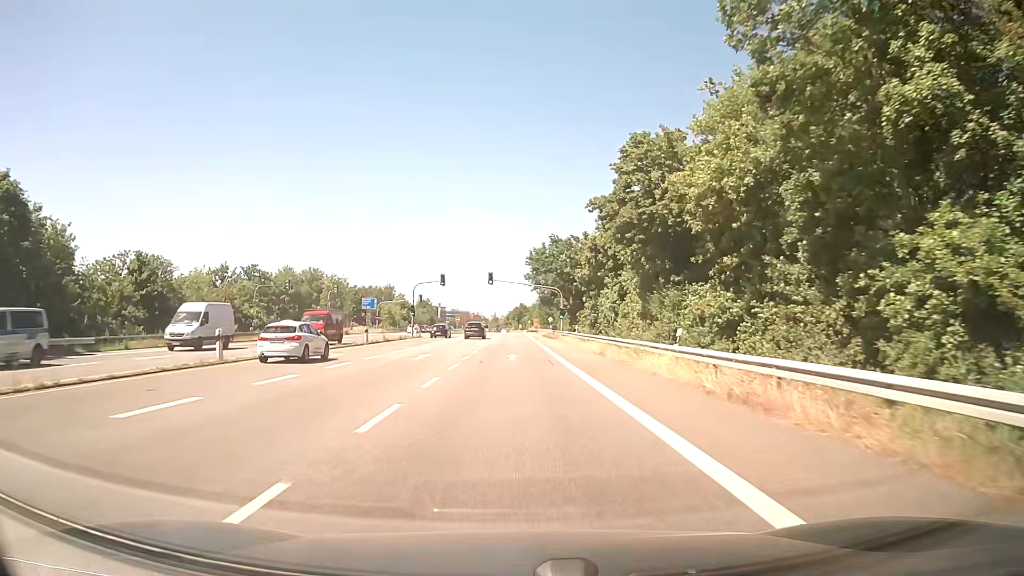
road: secondary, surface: asphalt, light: Day
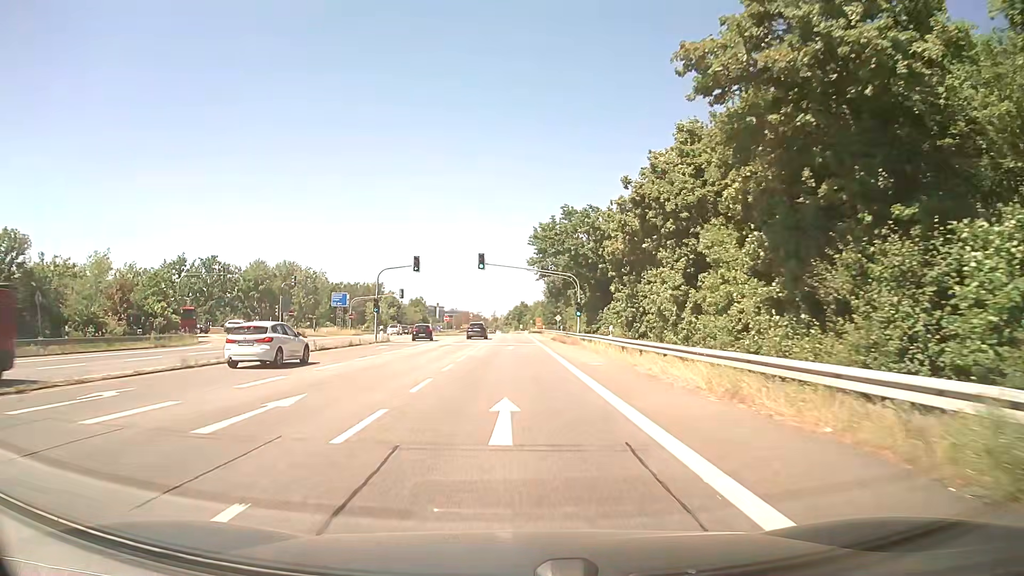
(+0.2, +18.7) m; +1°
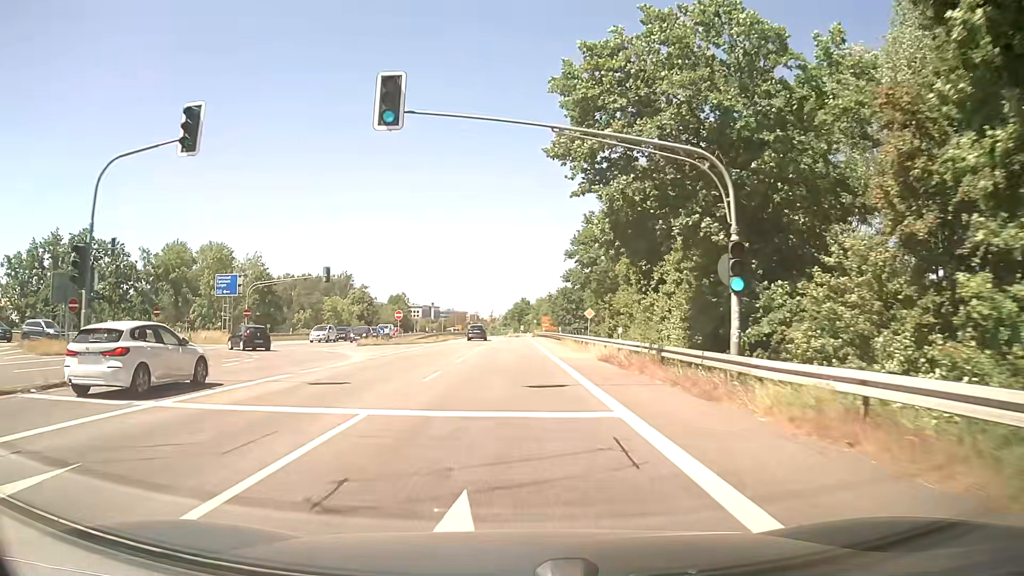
(-0.1, +37.3) m; 0°
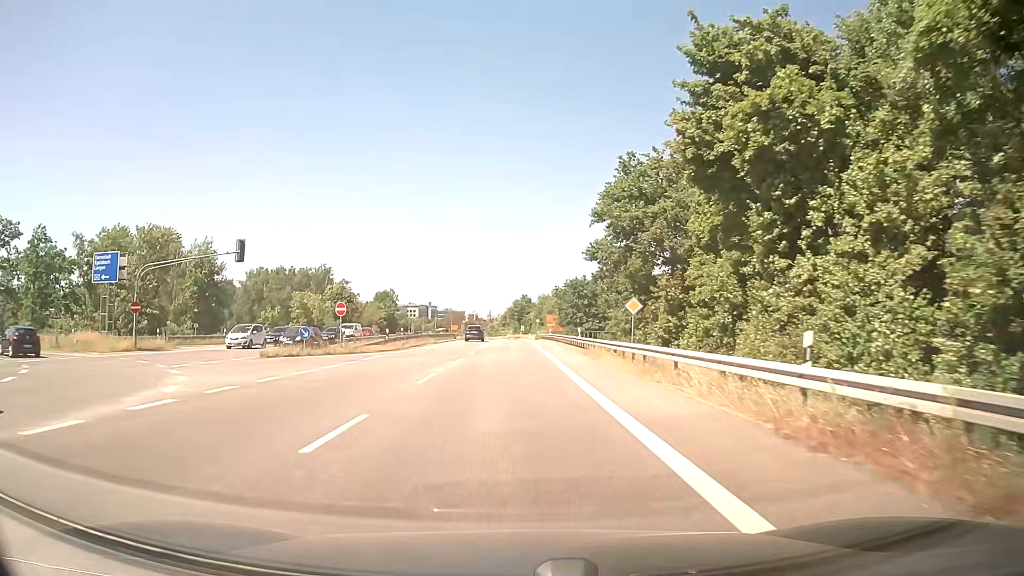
(0.0, +18.6) m; 0°
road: motorway_link
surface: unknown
